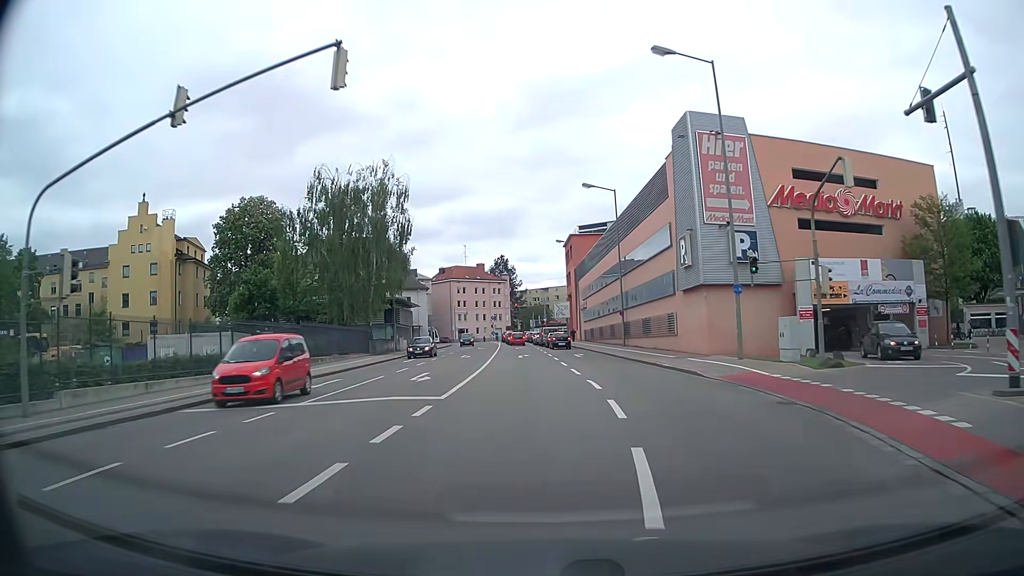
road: secondary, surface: asphalt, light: Day
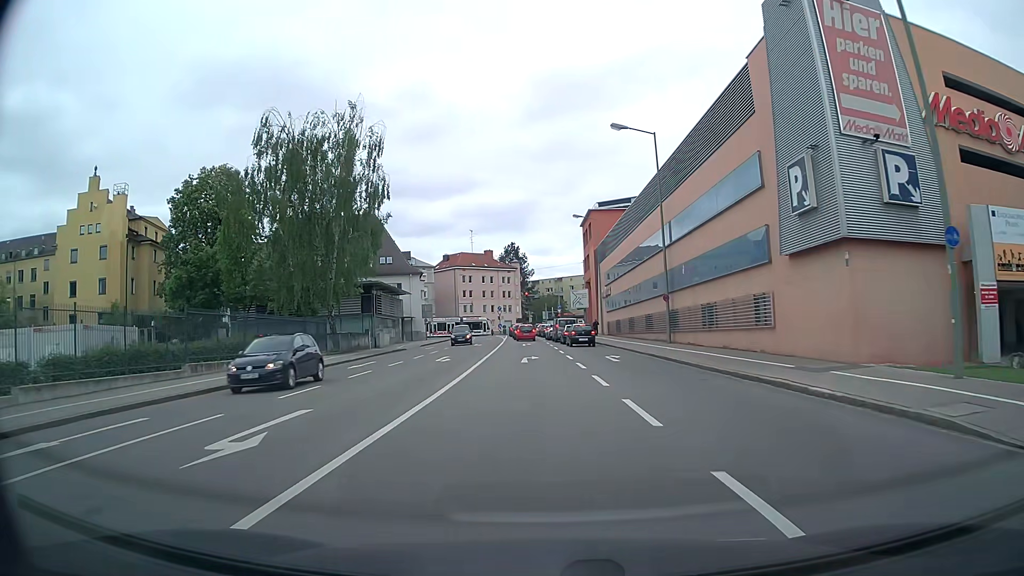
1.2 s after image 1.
(-0.1, +13.9) m; -1°
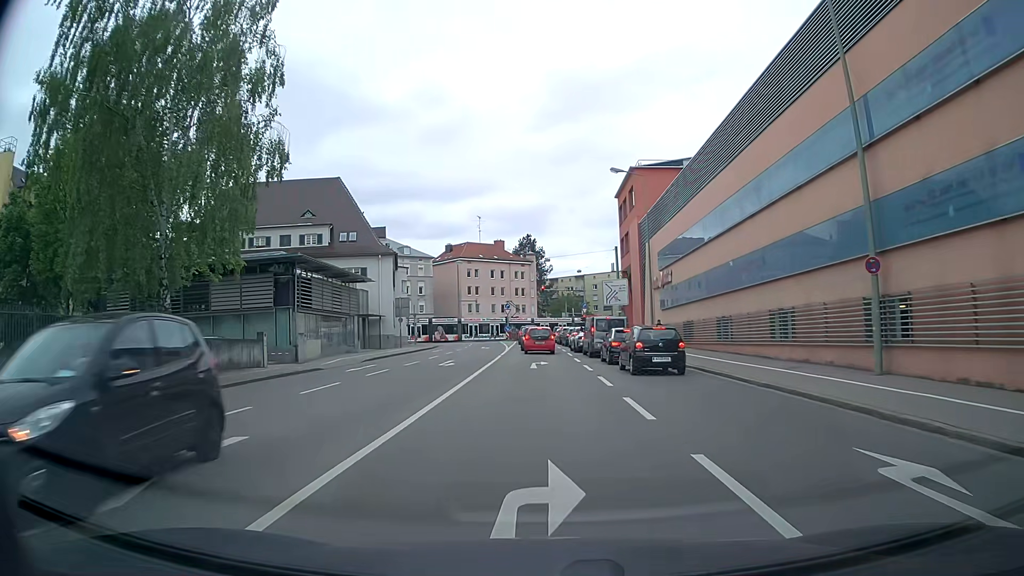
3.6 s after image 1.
(-0.4, +22.8) m; -1°
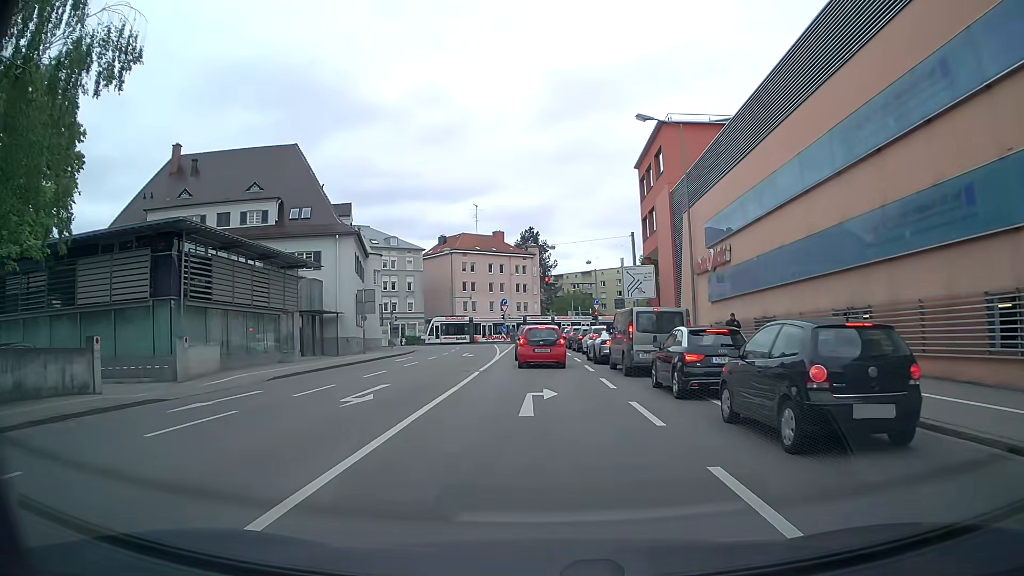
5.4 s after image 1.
(0.0, +12.6) m; 0°
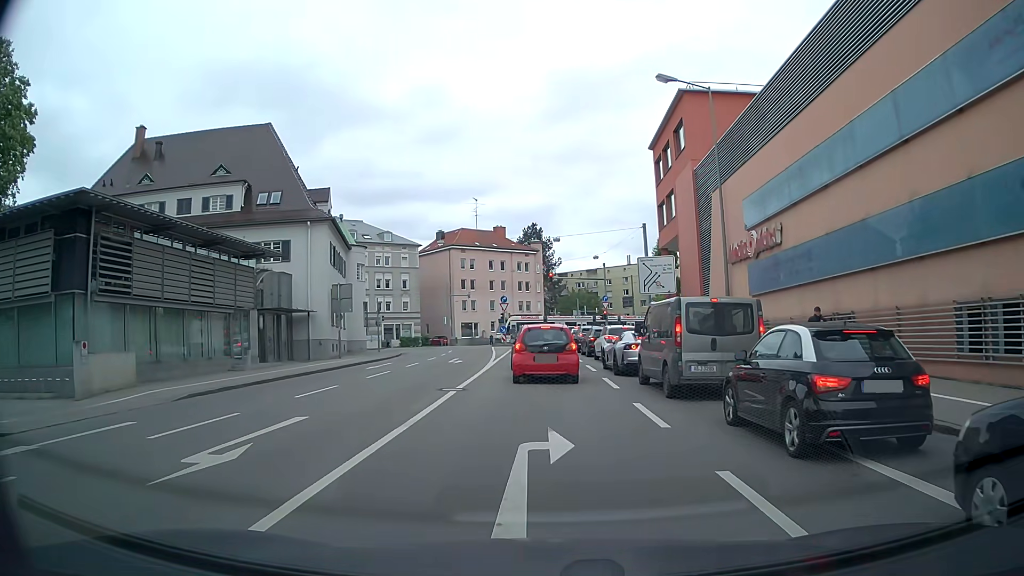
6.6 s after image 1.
(0.0, +6.0) m; -1°
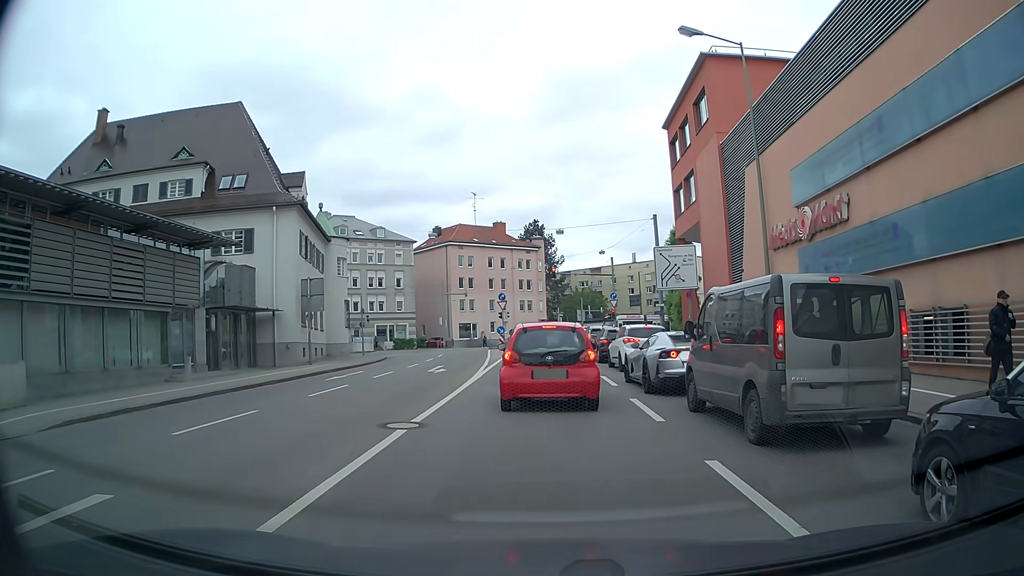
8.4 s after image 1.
(+0.1, +5.2) m; +1°
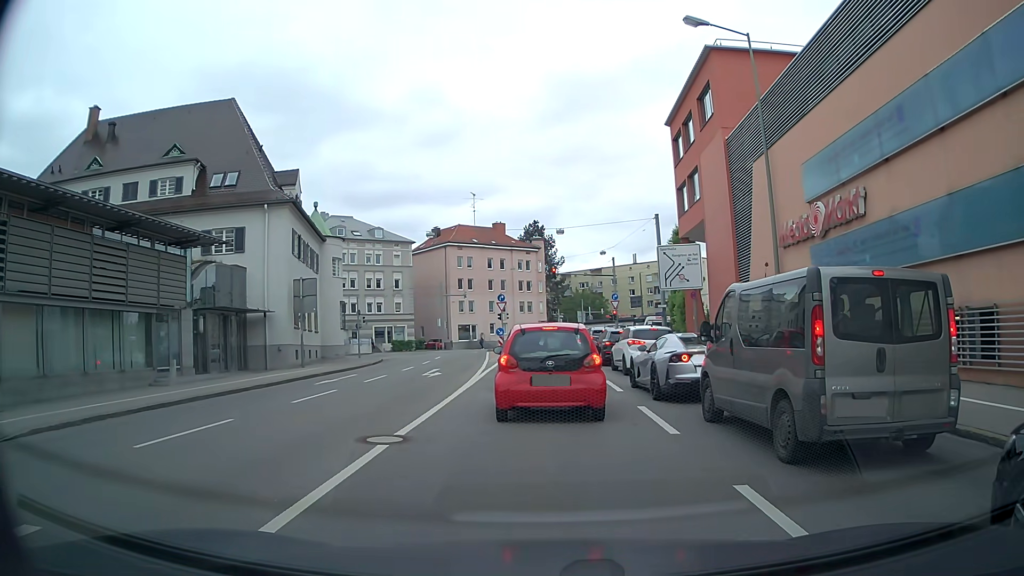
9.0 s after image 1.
(0.0, +1.1) m; +2°
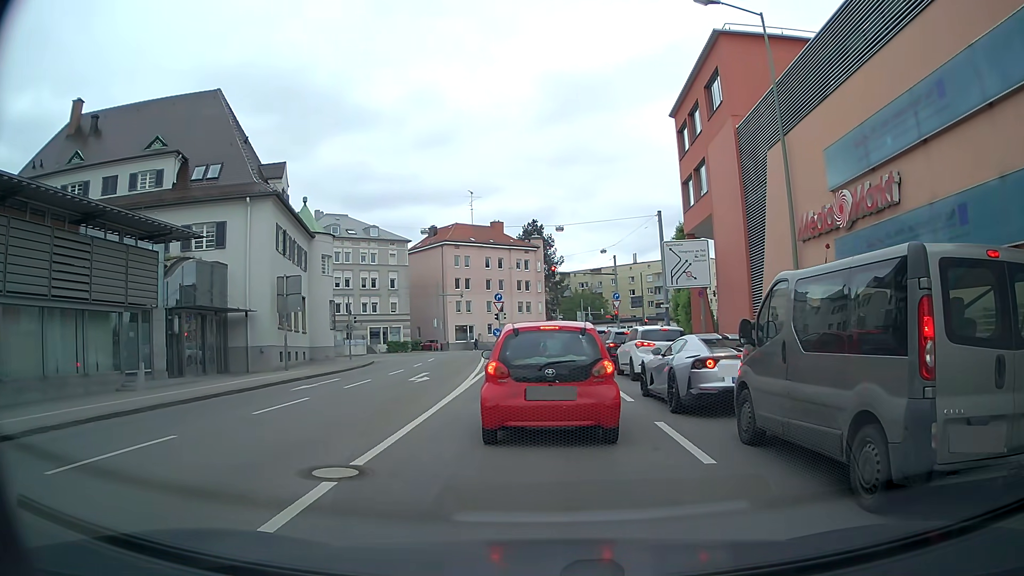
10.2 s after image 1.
(-0.1, +2.0) m; -2°
